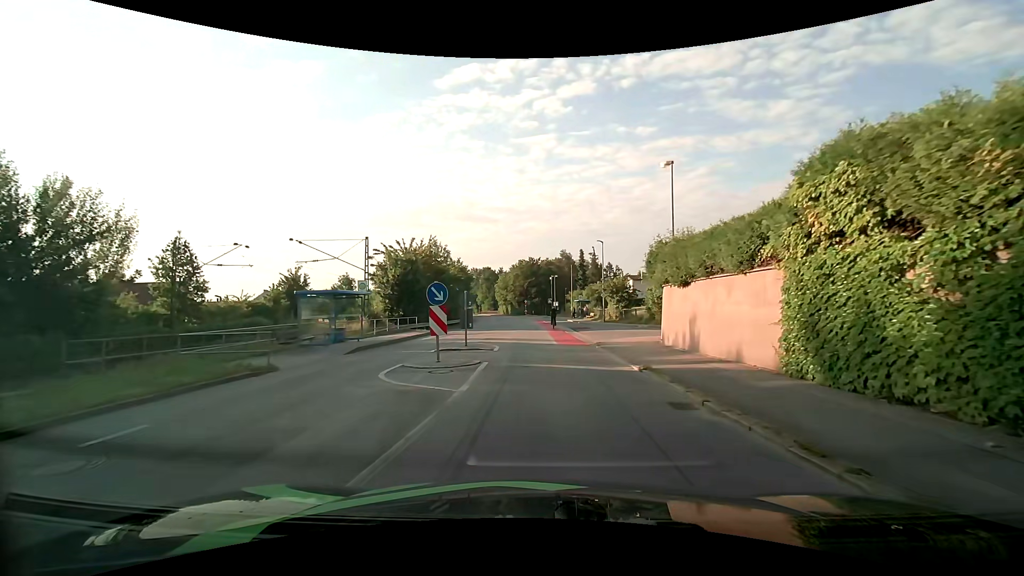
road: unclassified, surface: asphalt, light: Day
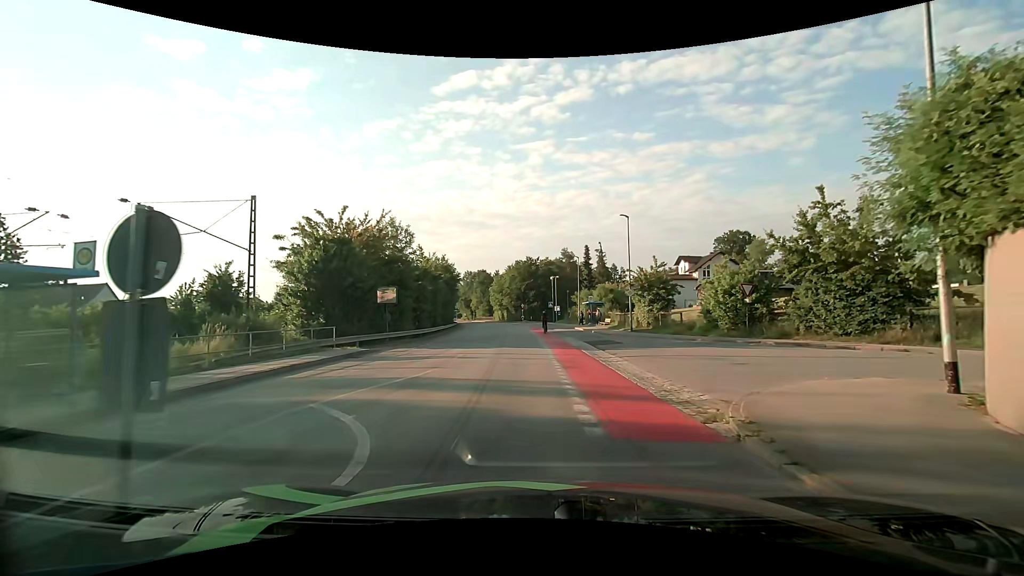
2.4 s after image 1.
(0.0, +14.9) m; 0°
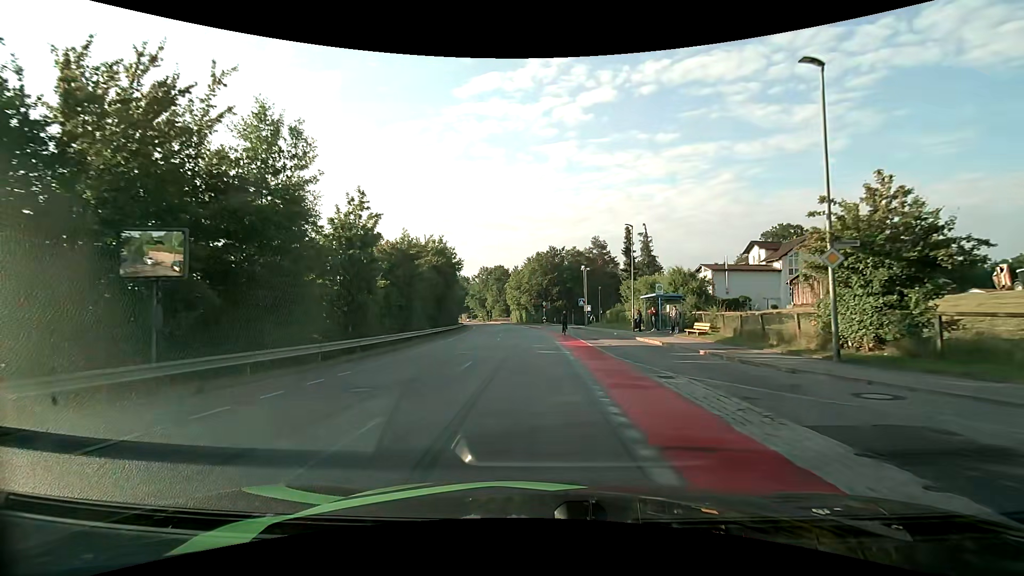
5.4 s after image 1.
(-0.6, +21.5) m; -3°
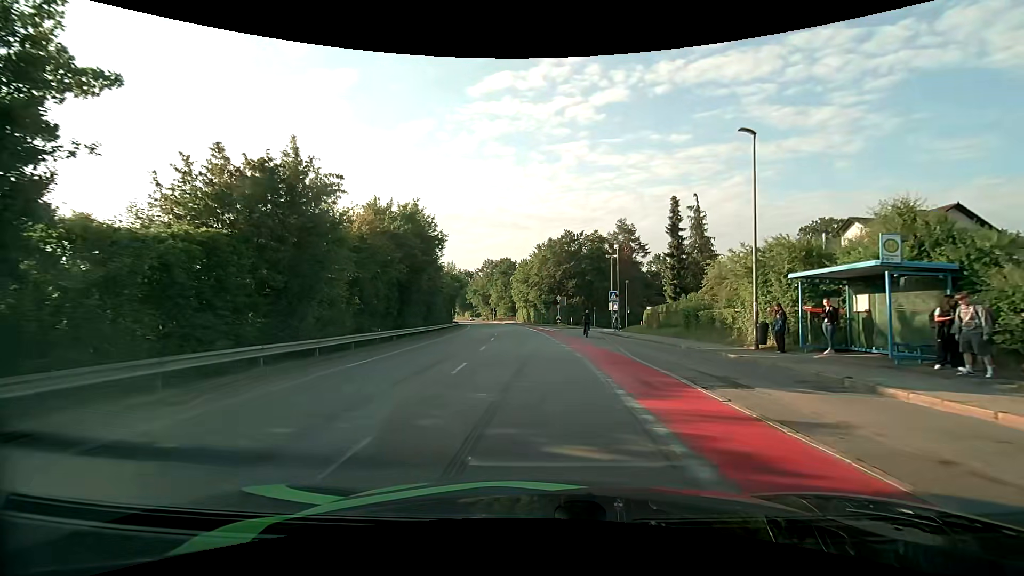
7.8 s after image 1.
(-0.2, +19.3) m; -1°
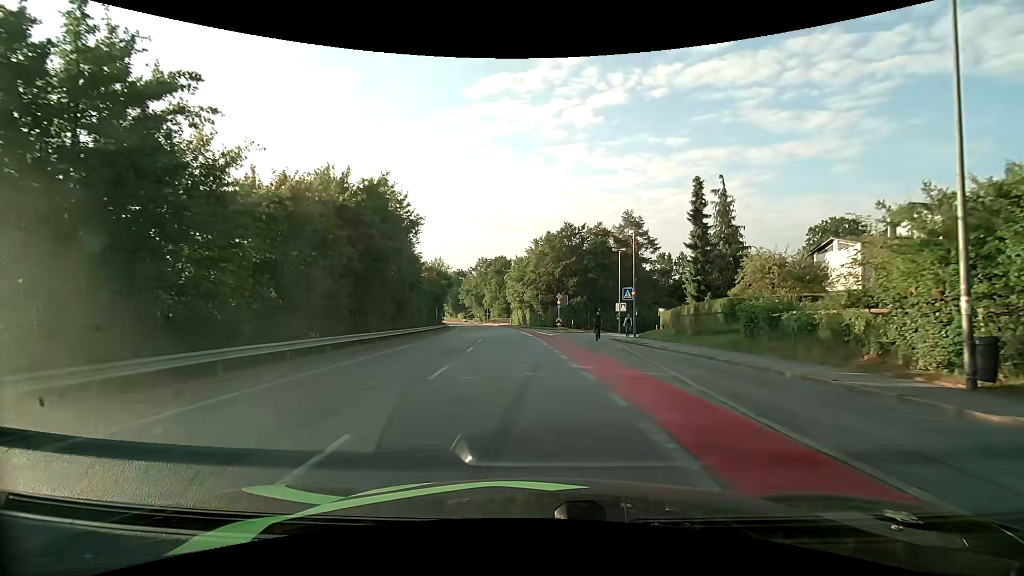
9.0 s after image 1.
(0.0, +8.9) m; 0°
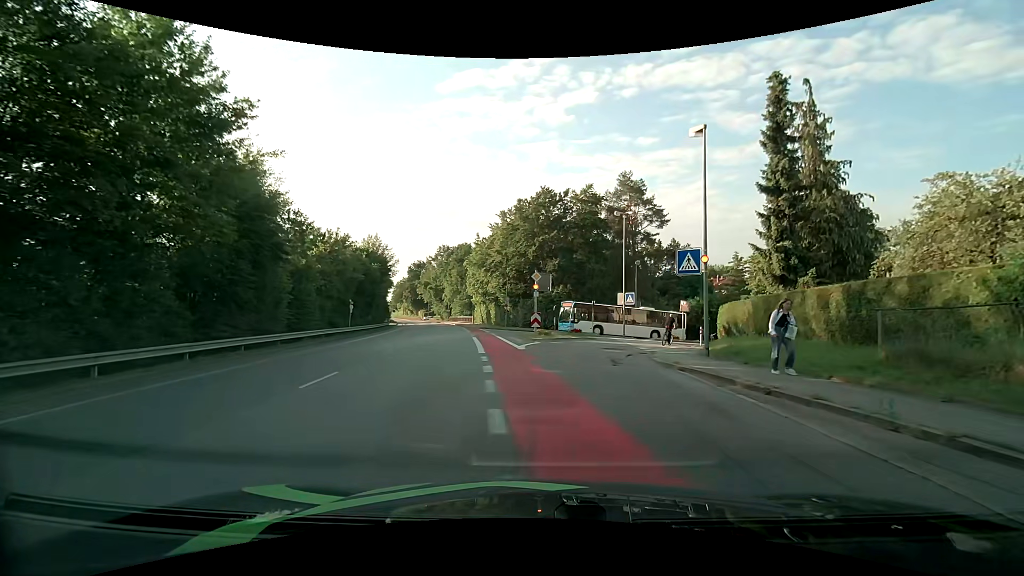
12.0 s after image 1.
(+0.6, +20.2) m; +4°
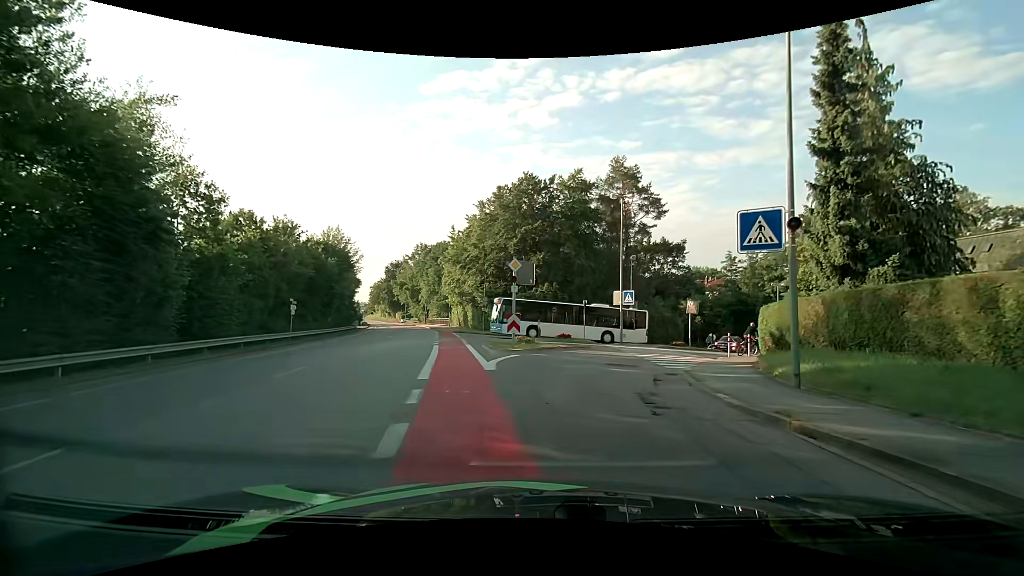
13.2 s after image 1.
(+0.1, +6.8) m; +2°
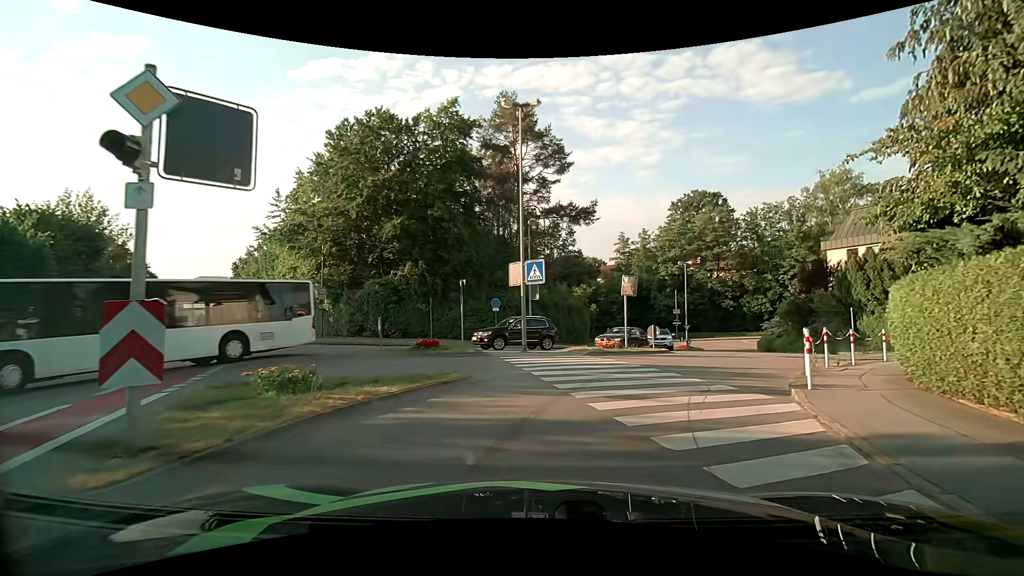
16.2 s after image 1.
(+1.3, +14.4) m; +12°
